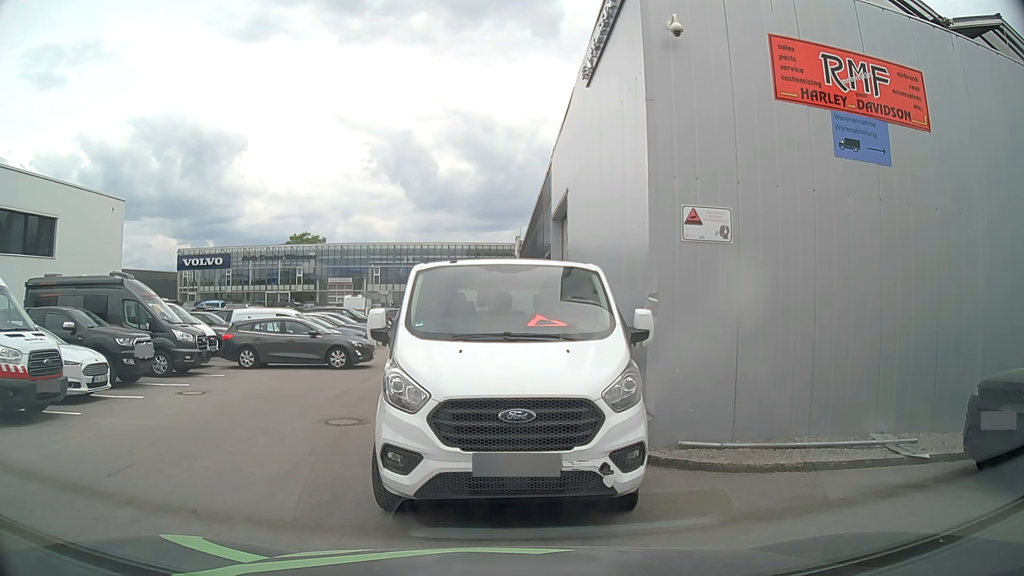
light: Day
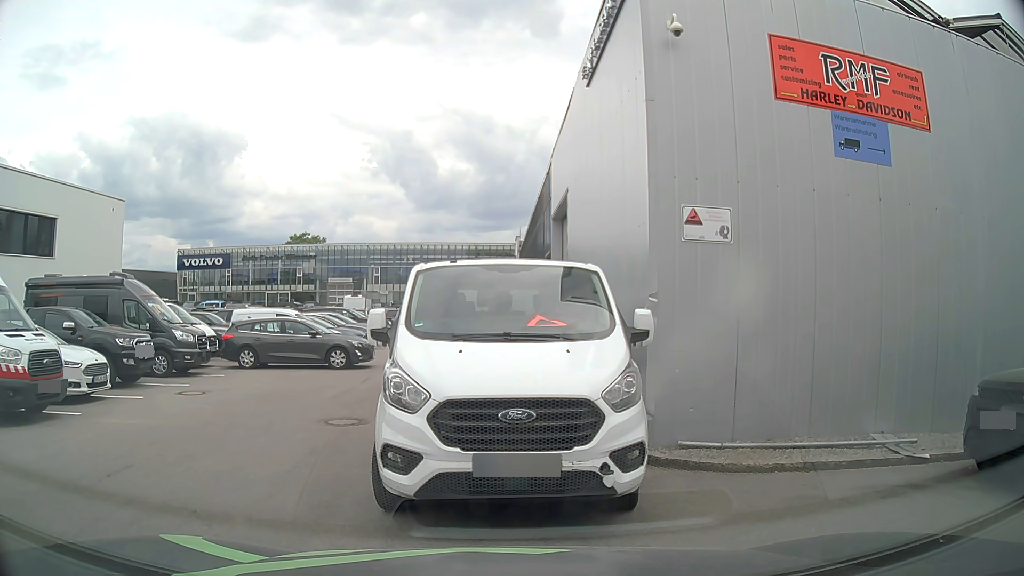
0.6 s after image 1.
(0.0, 0.0) m; 0°
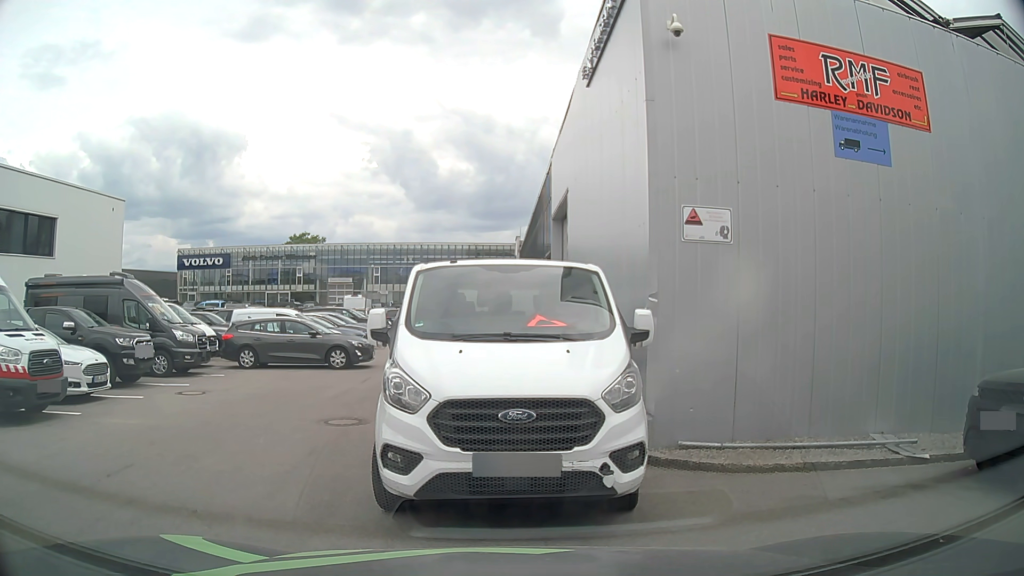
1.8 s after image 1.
(0.0, 0.0) m; 0°
